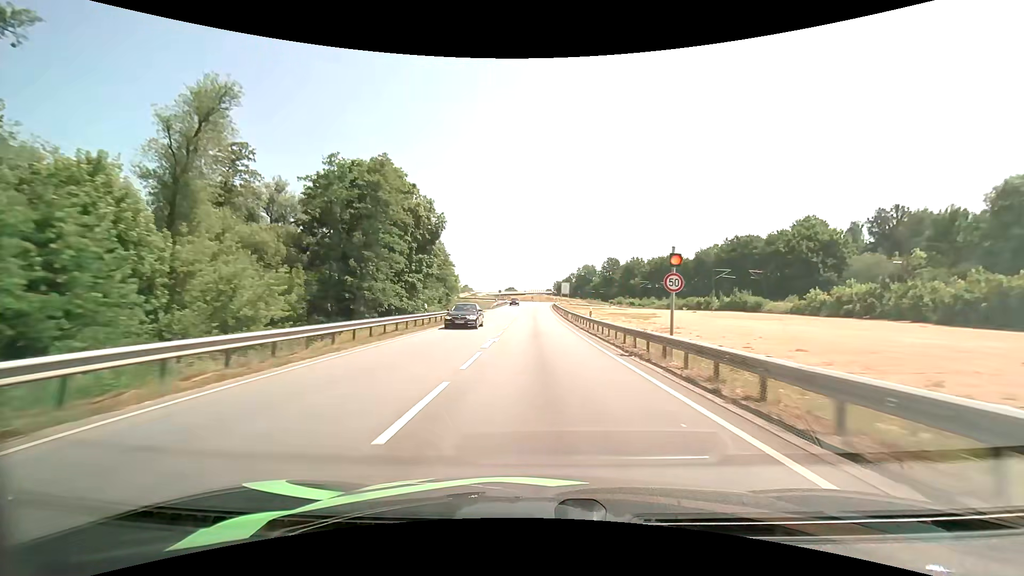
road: primary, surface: asphalt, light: Day
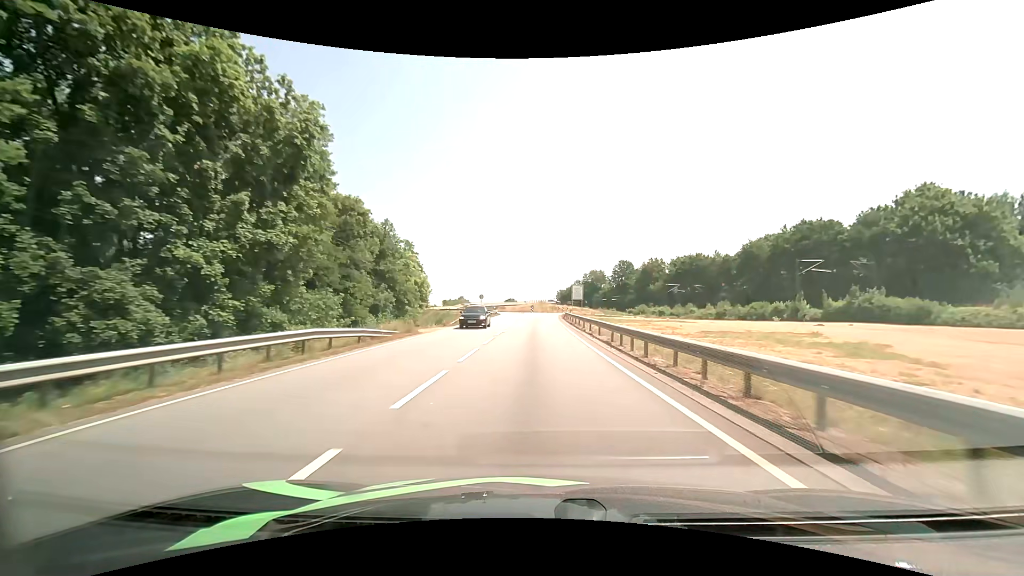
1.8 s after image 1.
(-0.1, +34.1) m; 0°
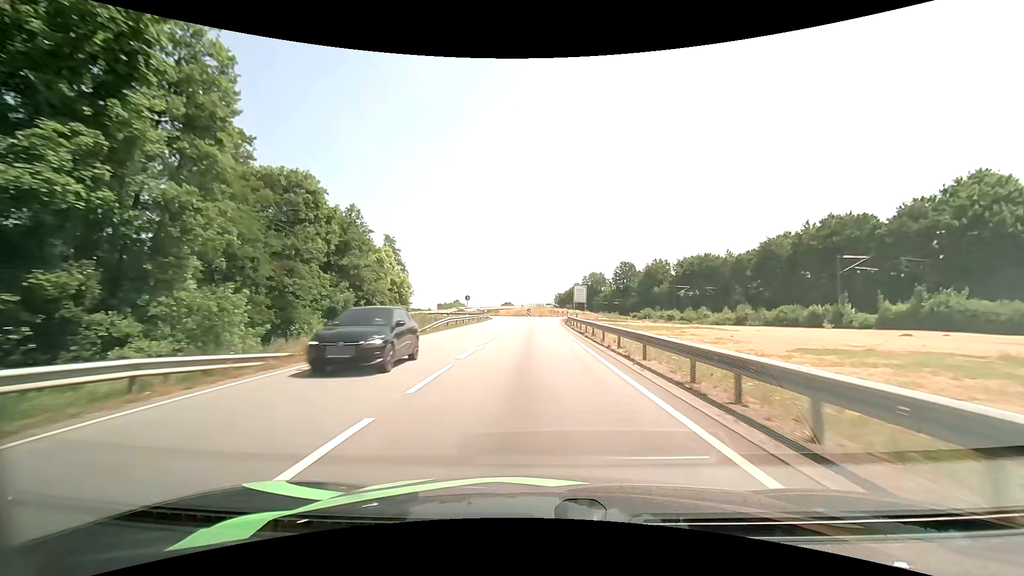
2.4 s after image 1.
(0.0, +10.6) m; 0°
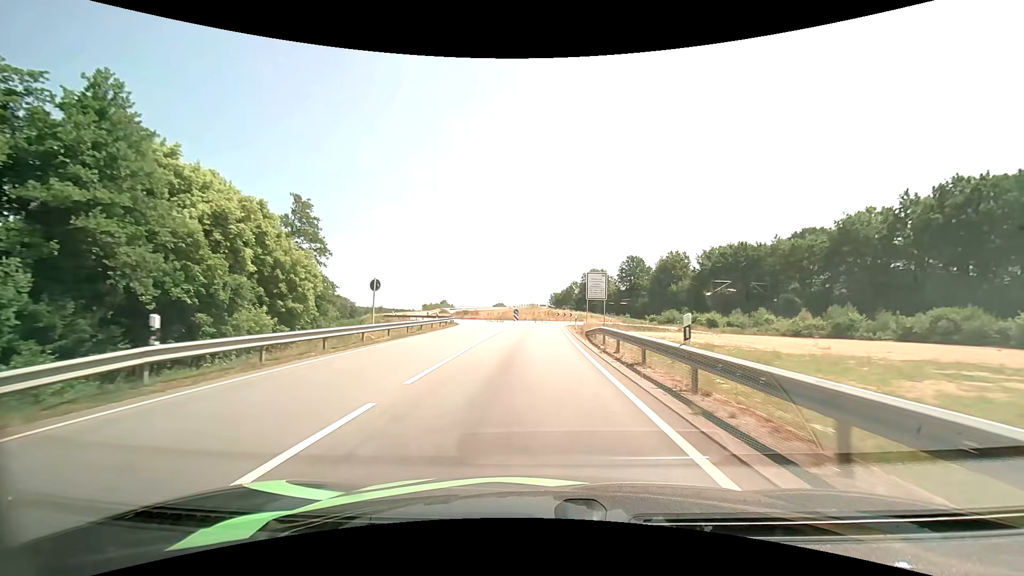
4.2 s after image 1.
(+0.2, +28.9) m; +1°
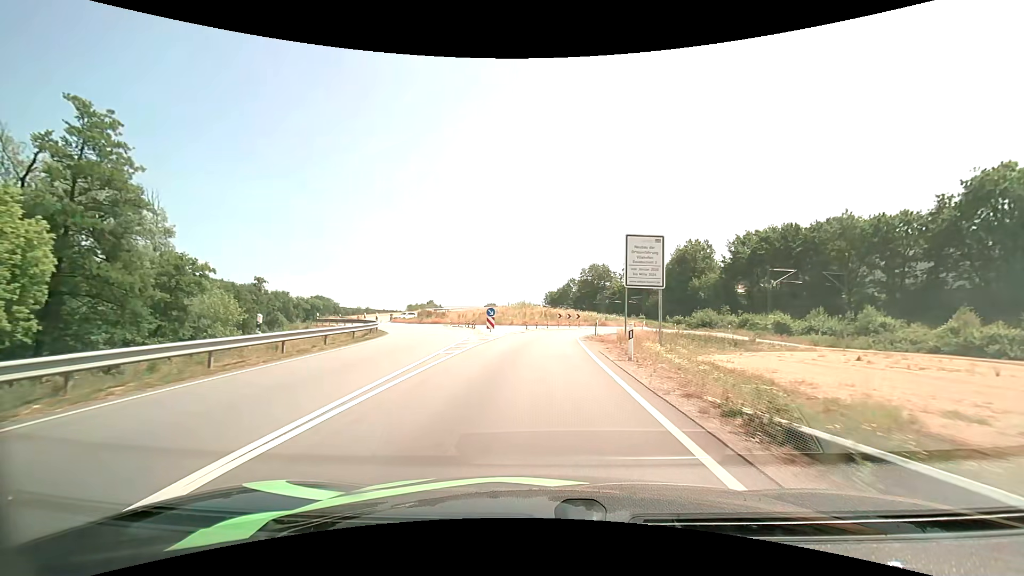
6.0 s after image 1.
(+0.2, +24.4) m; +1°
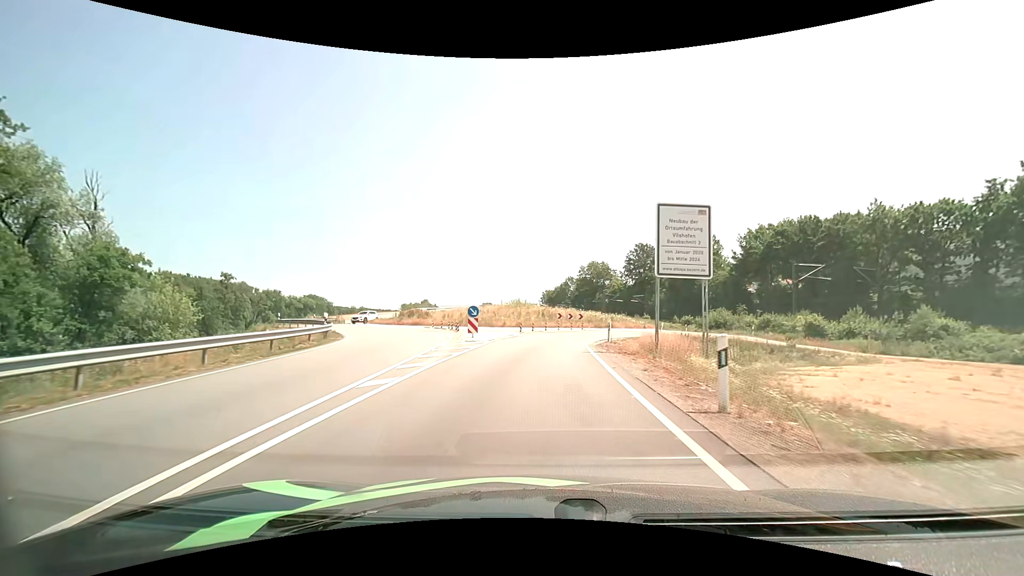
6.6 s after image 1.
(+0.1, +7.2) m; +1°
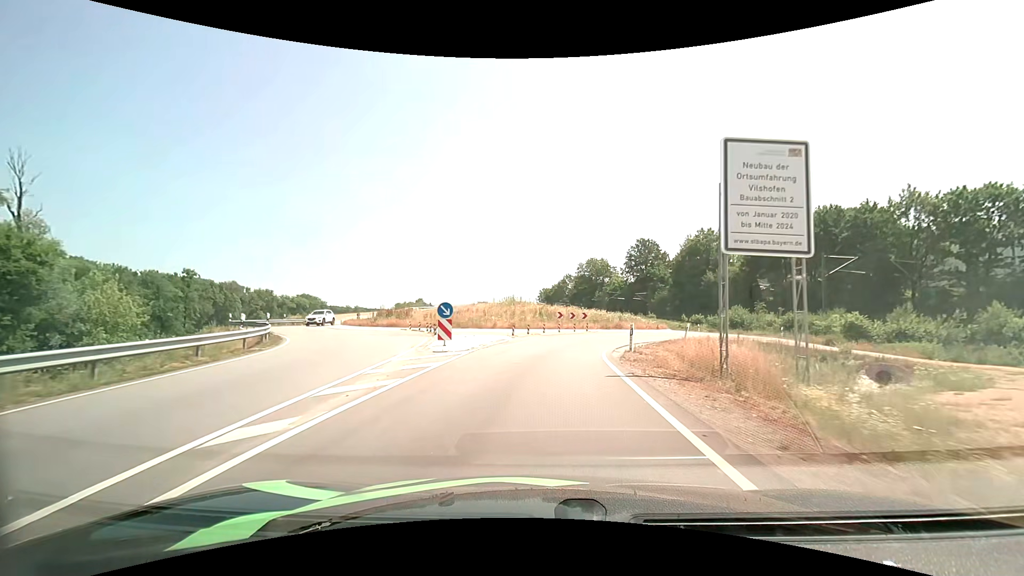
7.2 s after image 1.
(0.0, +6.7) m; 0°
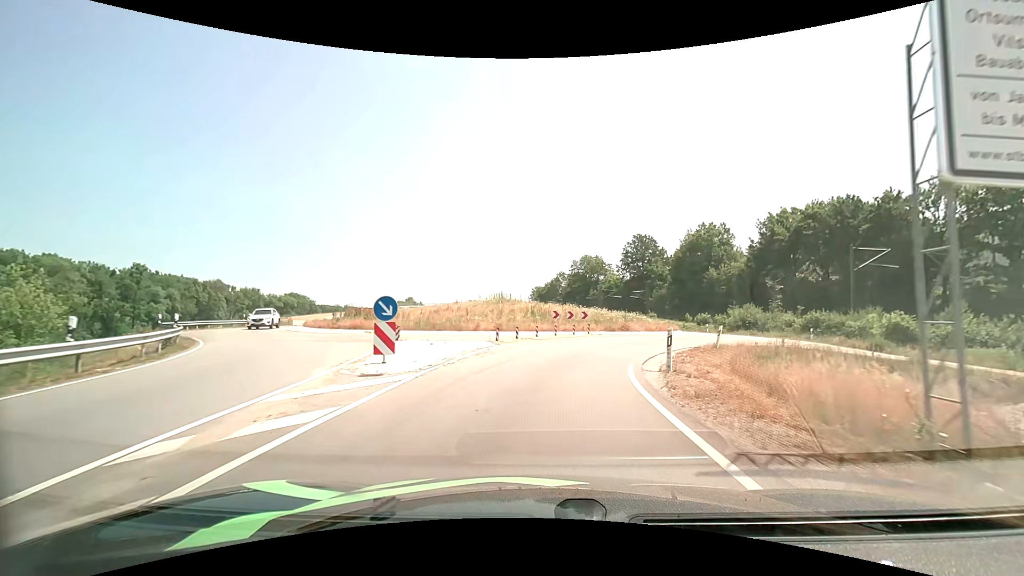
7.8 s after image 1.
(0.0, +6.2) m; +1°
(0, +10) (+3, +20) (+7, +29) (+12, +37) (+15, +47) (+14, +57) (+11, +67) (+8, +76) (+6, +86) (+5, +96) m
